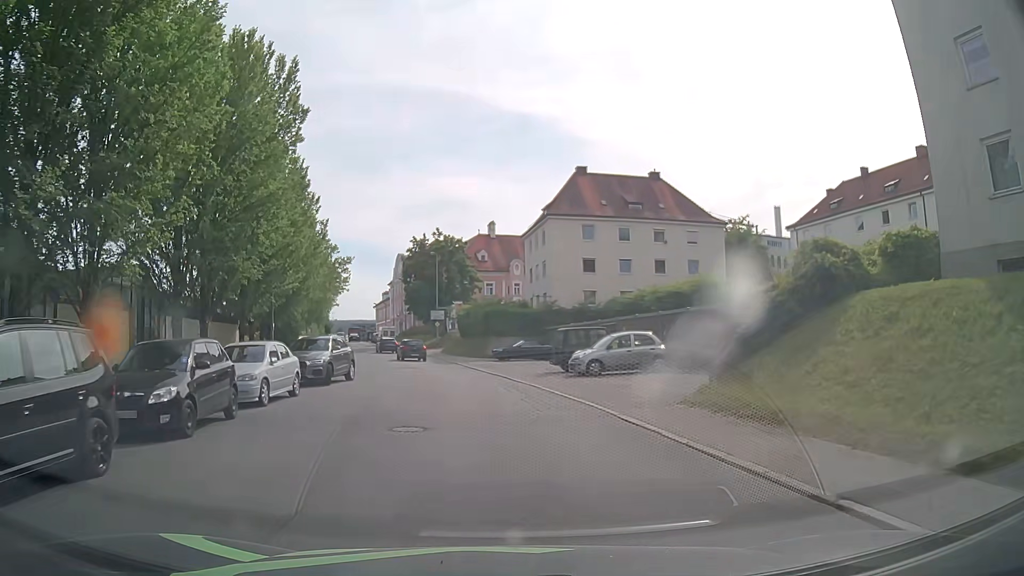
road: tertiary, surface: asphalt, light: Day
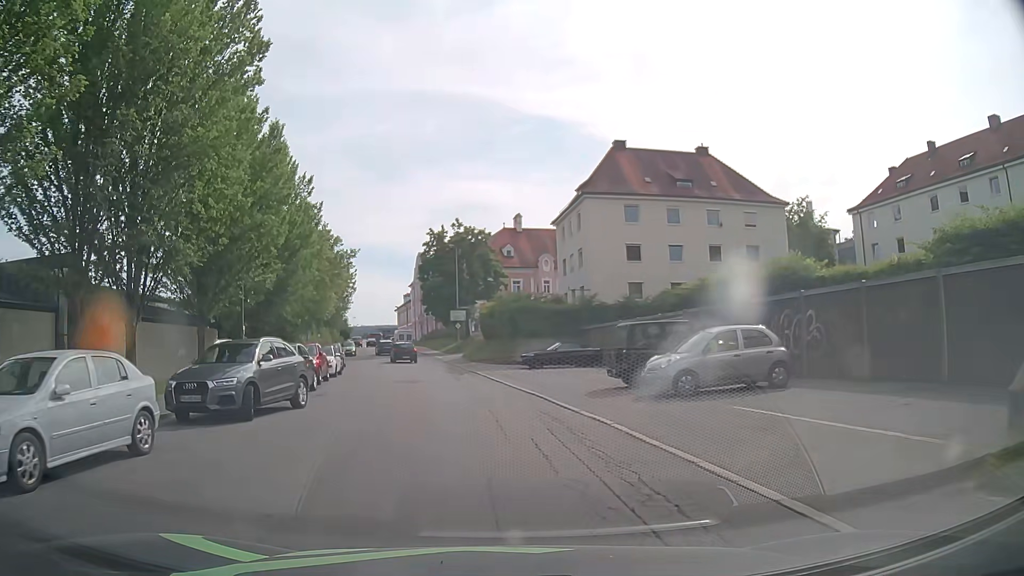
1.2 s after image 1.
(-0.4, +8.9) m; -4°
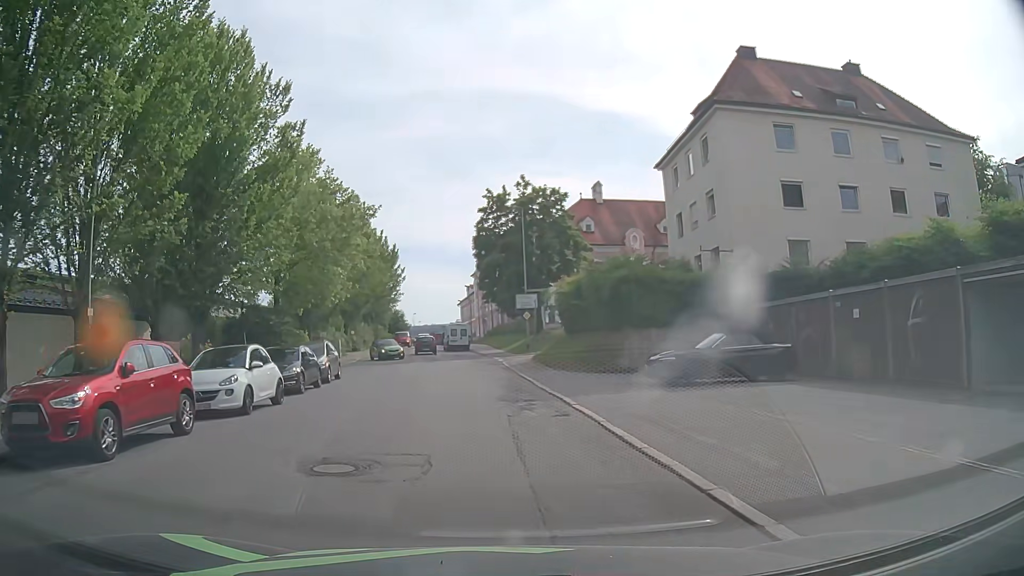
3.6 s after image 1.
(-0.9, +17.8) m; -7°
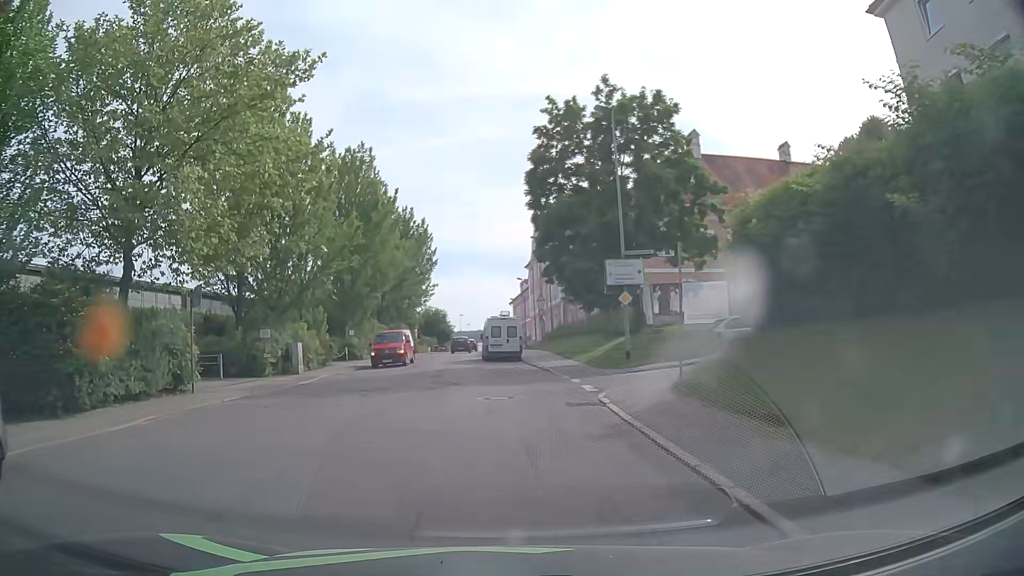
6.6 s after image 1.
(-0.7, +22.2) m; -4°
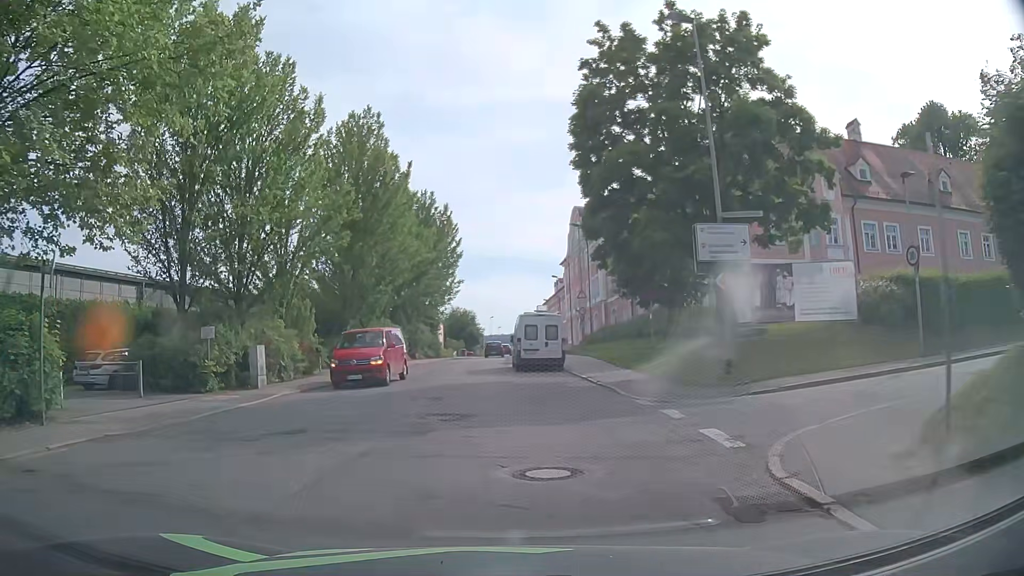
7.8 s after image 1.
(-0.2, +8.8) m; -3°
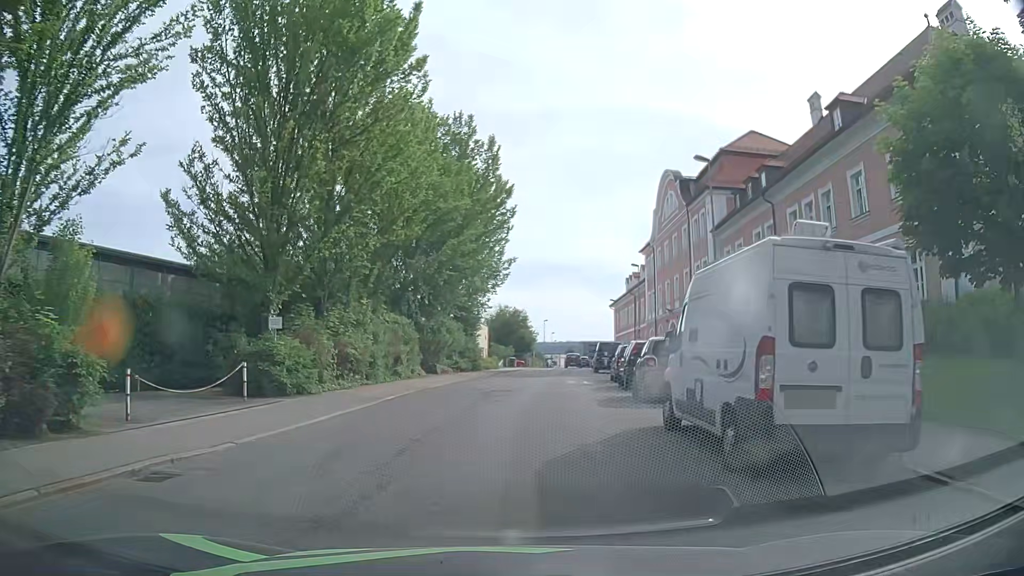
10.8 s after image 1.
(-1.3, +21.9) m; -3°
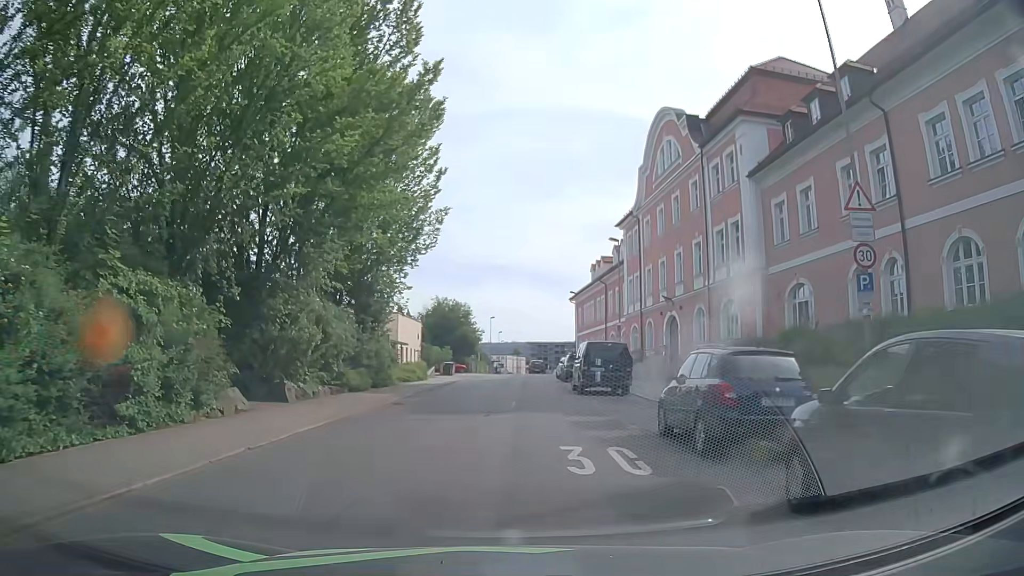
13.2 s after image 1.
(+0.5, +17.5) m; +4°
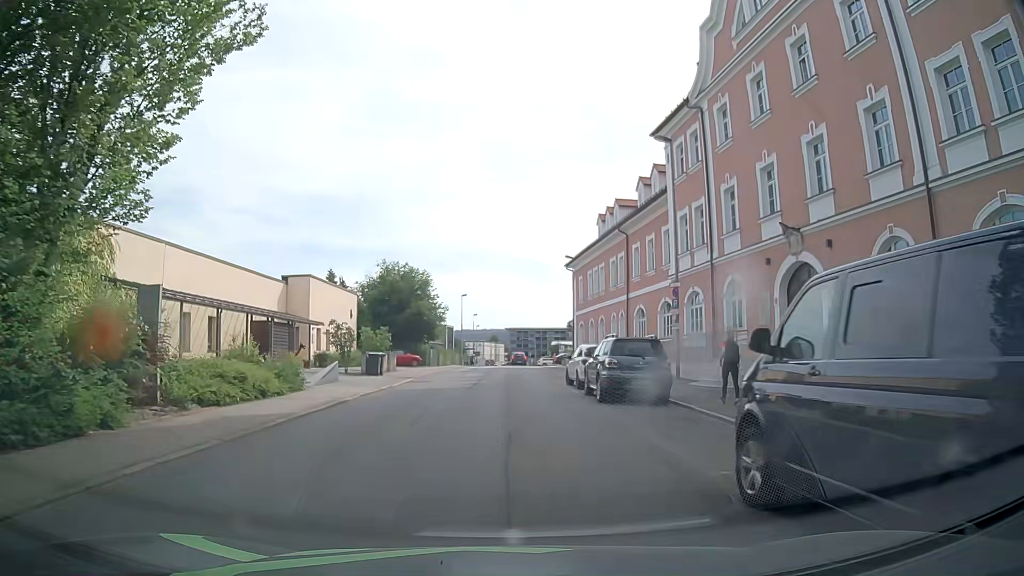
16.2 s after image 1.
(+0.3, +22.6) m; +2°
(0, +10) (0, +20) (0, +30) (0, +40) (+1, +50) (+1, +60) (+1, +70) (+1, +80) (+1, +90) (+1, +100) m
